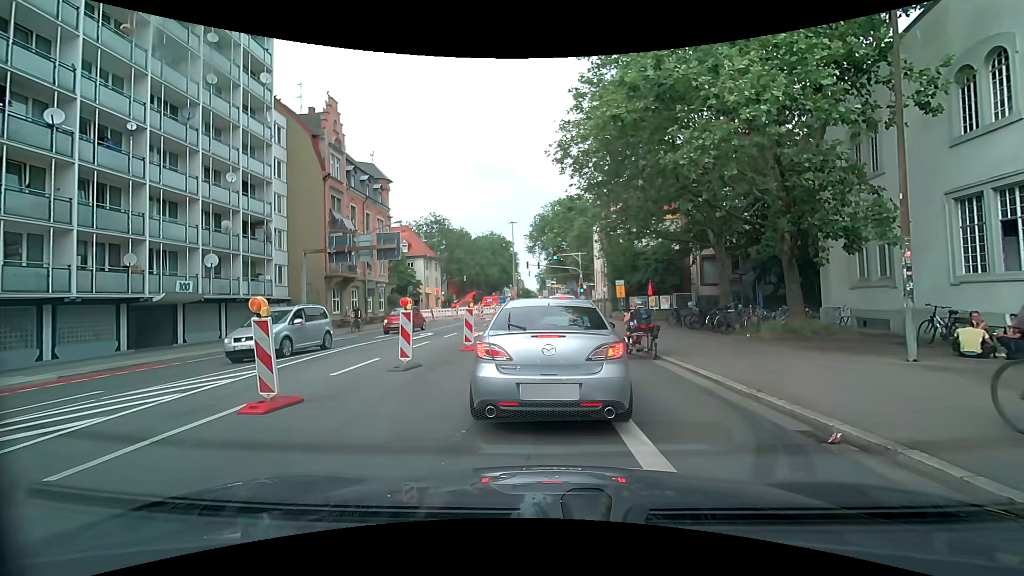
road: secondary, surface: asphalt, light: Day
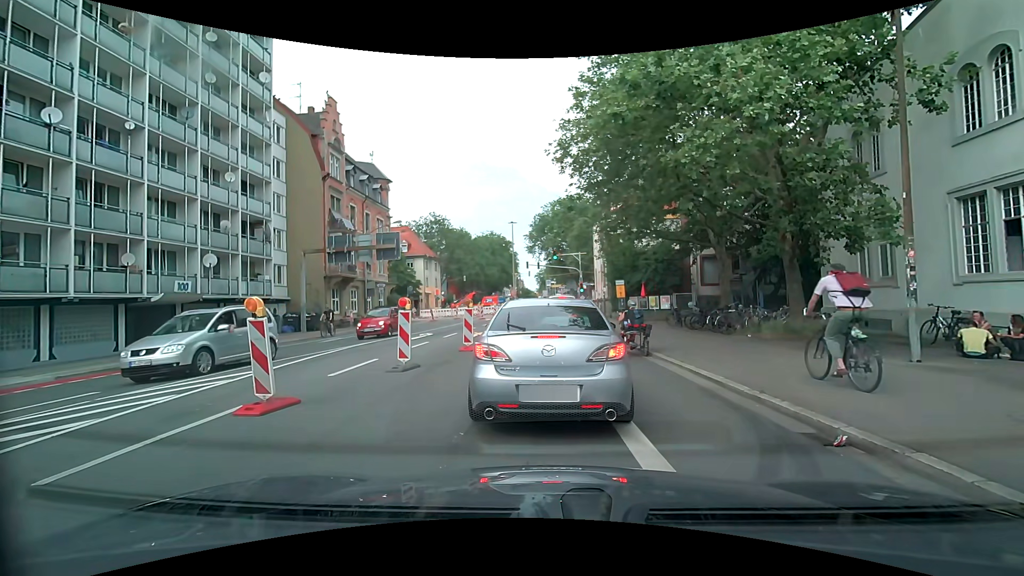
(0.0, +0.1) m; 0°
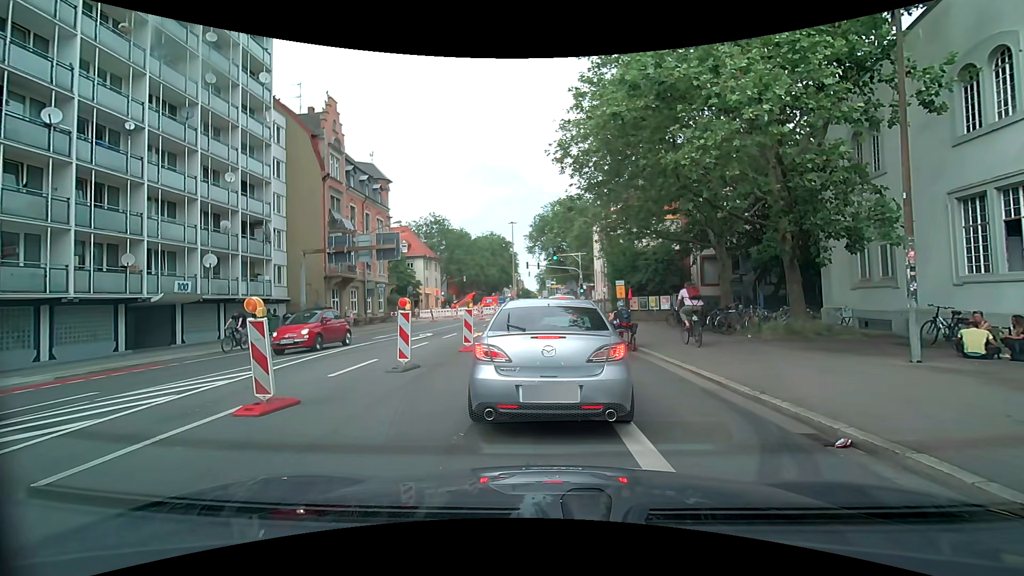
(0.0, +0.1) m; 0°
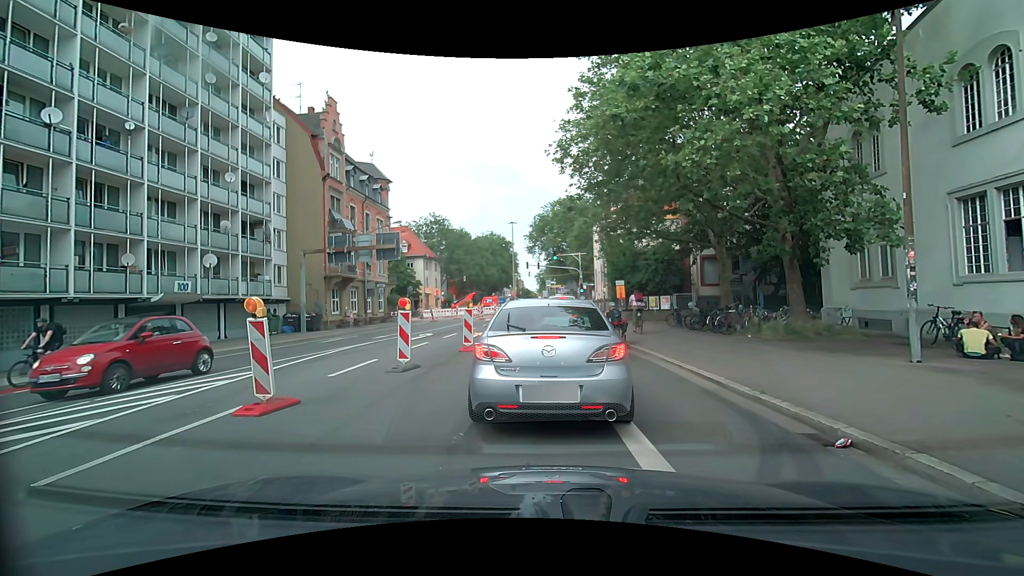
(0.0, 0.0) m; 0°
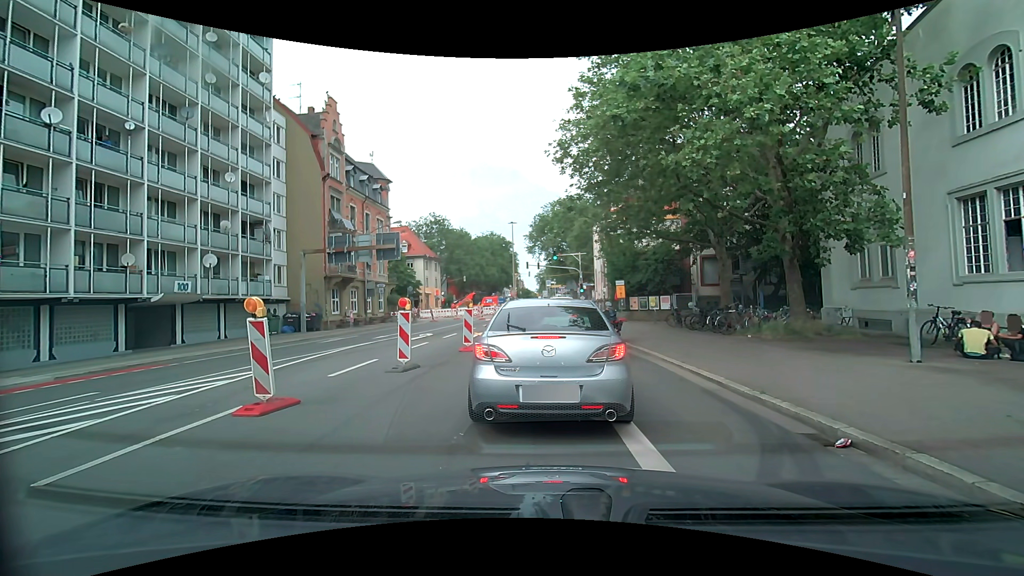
(0.0, 0.0) m; 0°
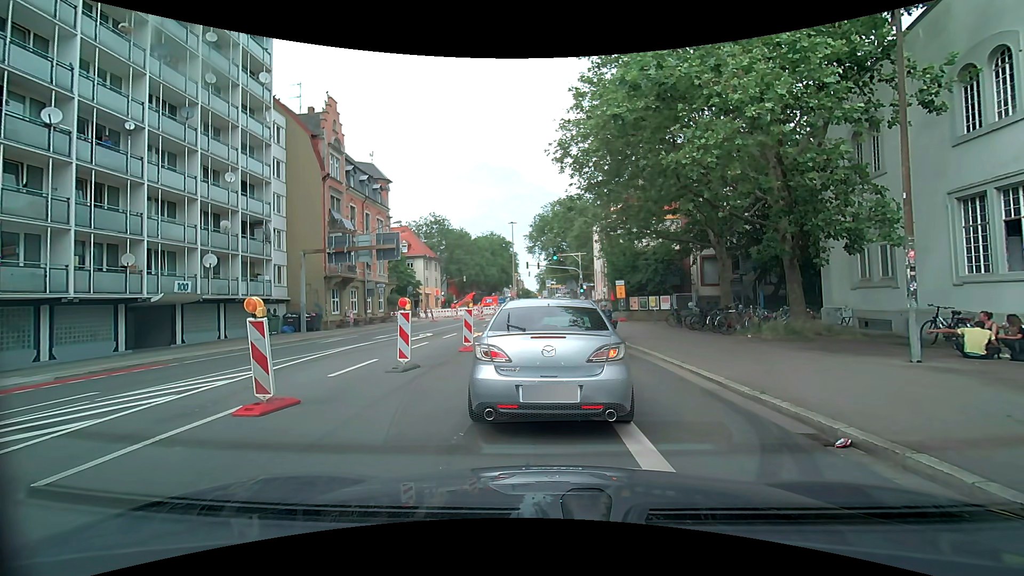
(0.0, 0.0) m; 0°
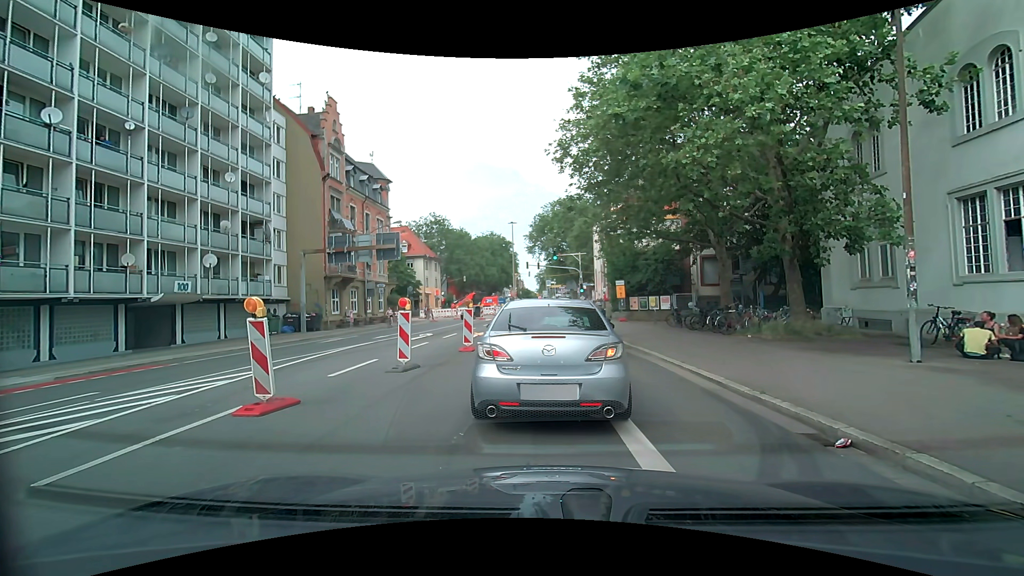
(0.0, 0.0) m; 0°
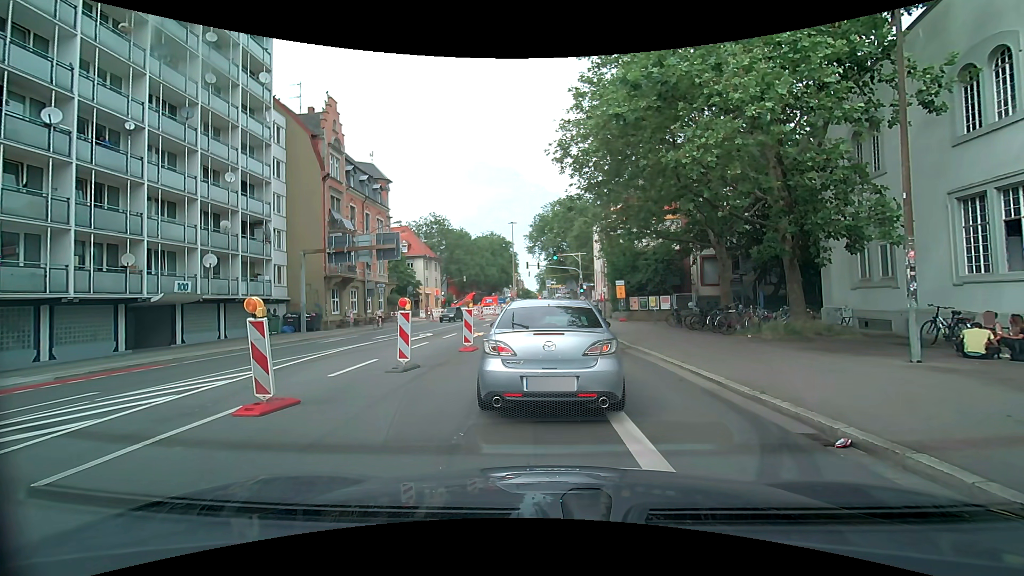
(0.0, 0.0) m; 0°
(+1, +10) (+1, +20) (+2, +30) (+3, +40) (+4, +50) (+4, +60) (+5, +70) (+5, +80) (+6, +90) (+6, +100) m
